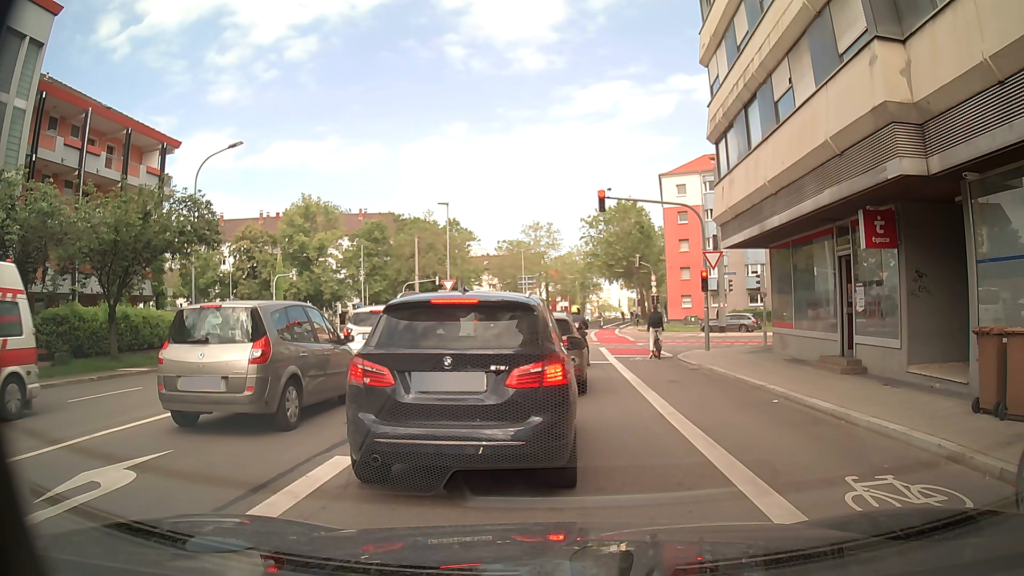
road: secondary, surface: asphalt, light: Day
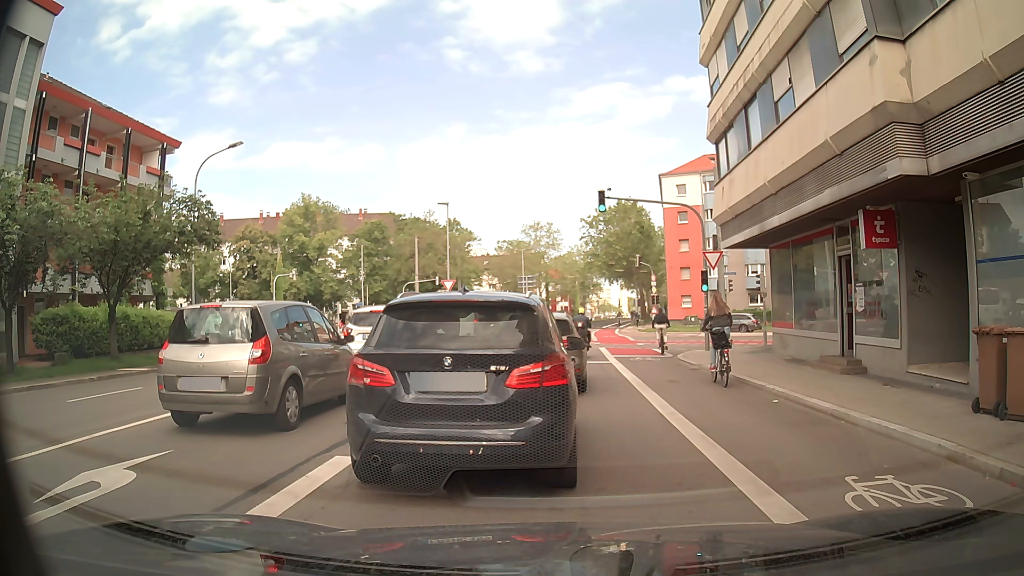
(0.0, 0.0) m; 0°
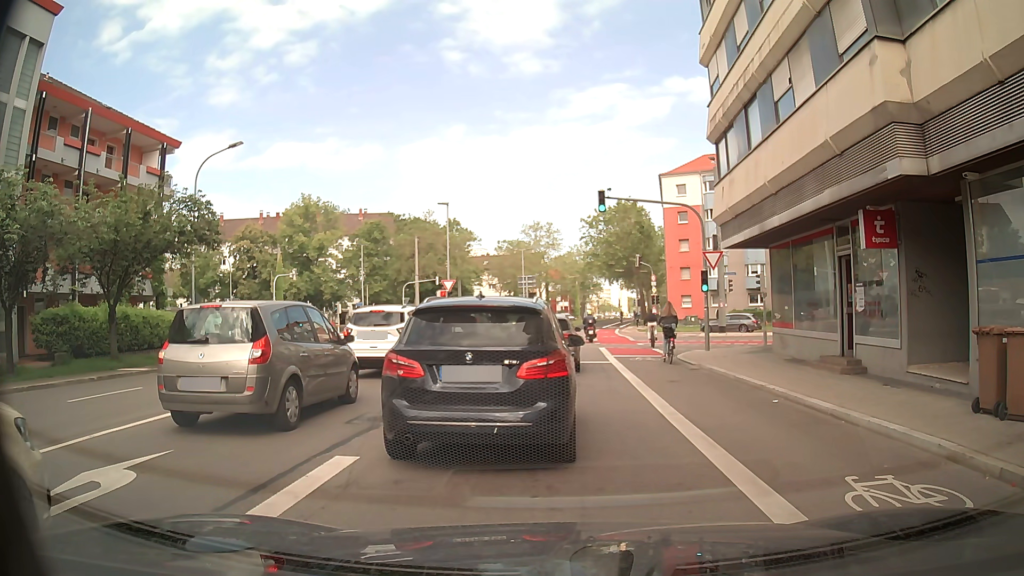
(0.0, 0.0) m; 0°
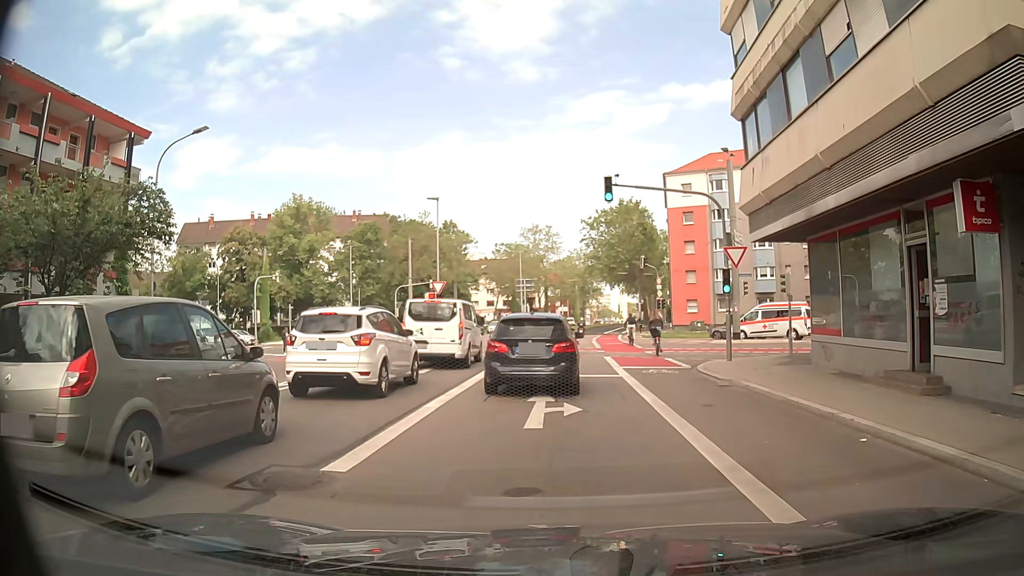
(+0.2, +3.7) m; +2°
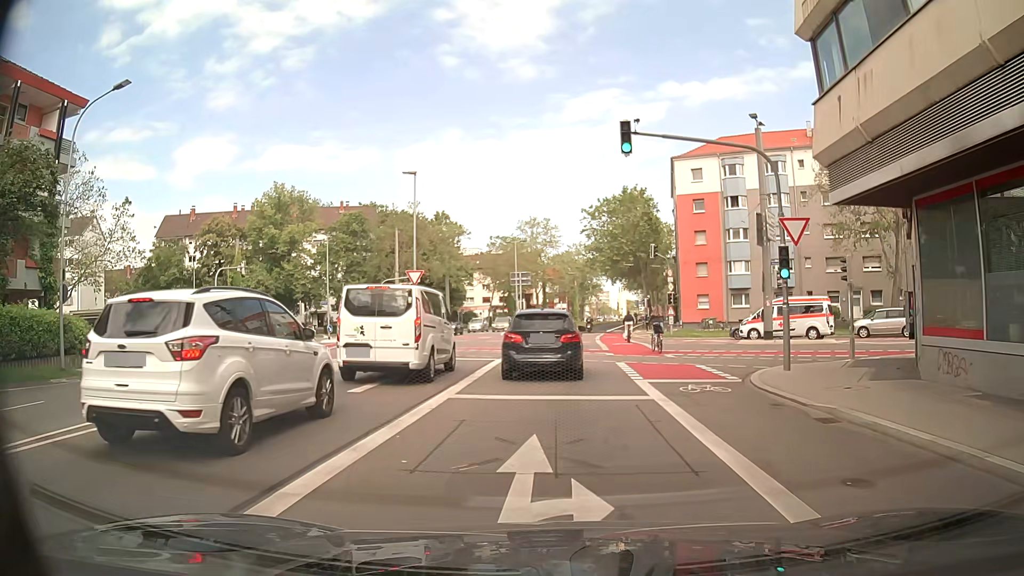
(+0.3, +6.1) m; +2°
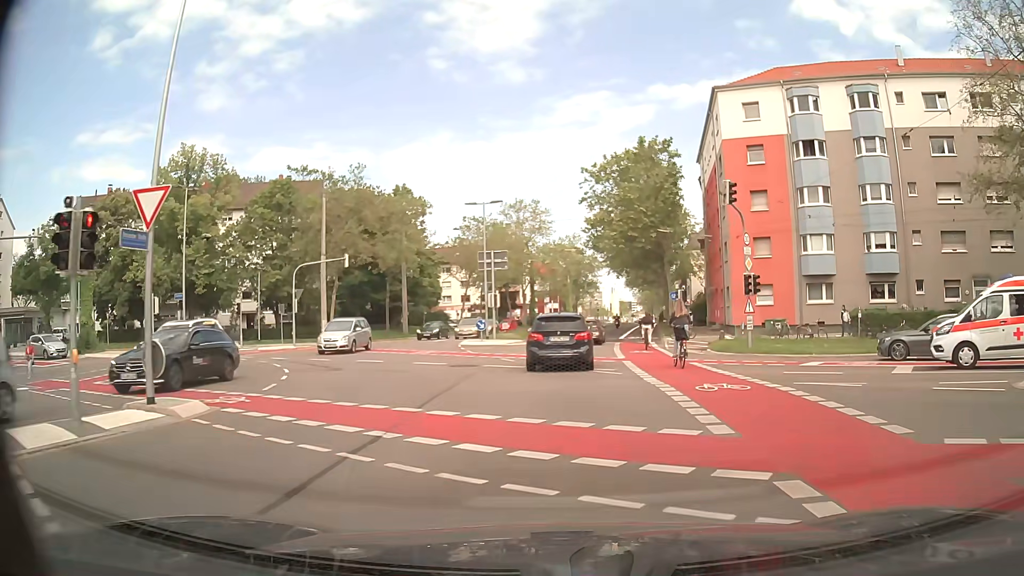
(+0.2, +21.3) m; +1°
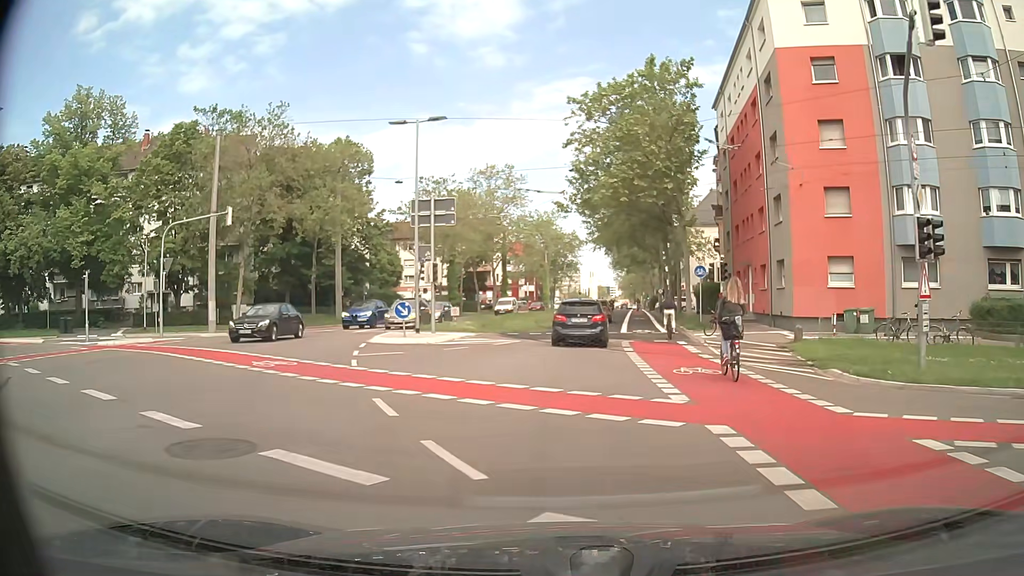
(+0.1, +14.9) m; +1°
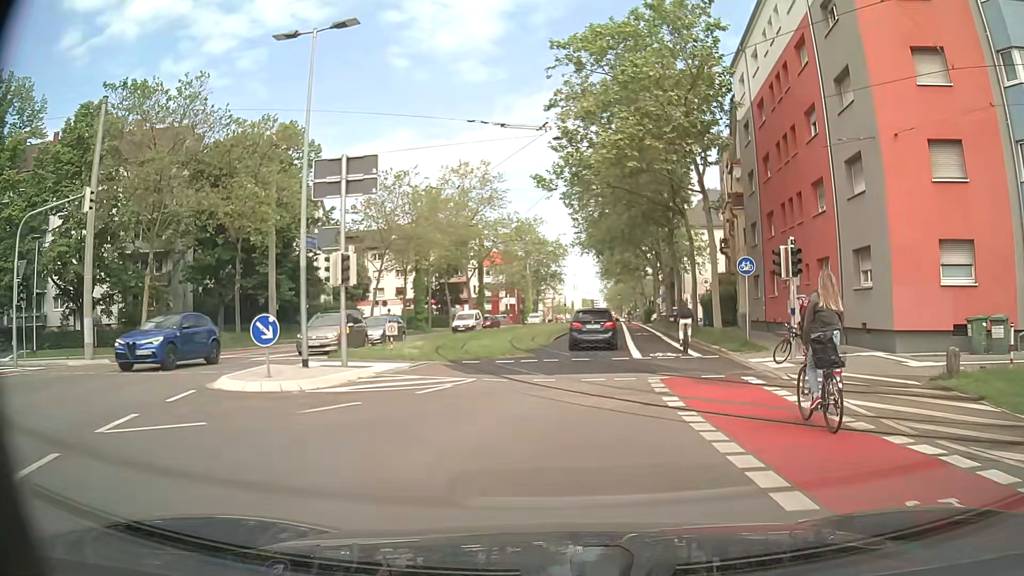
(+0.2, +10.3) m; +2°
